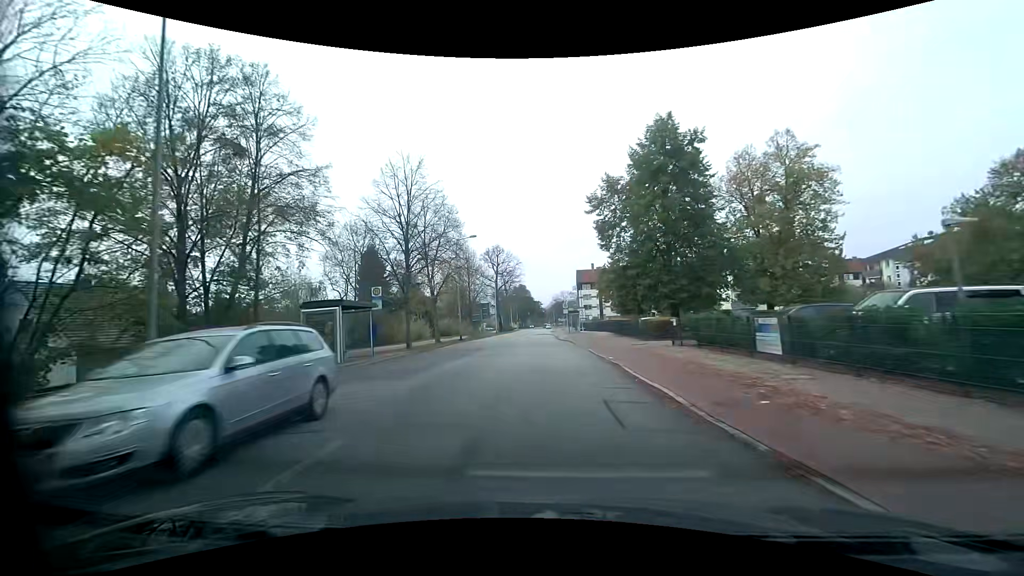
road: residential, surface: asphalt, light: Day
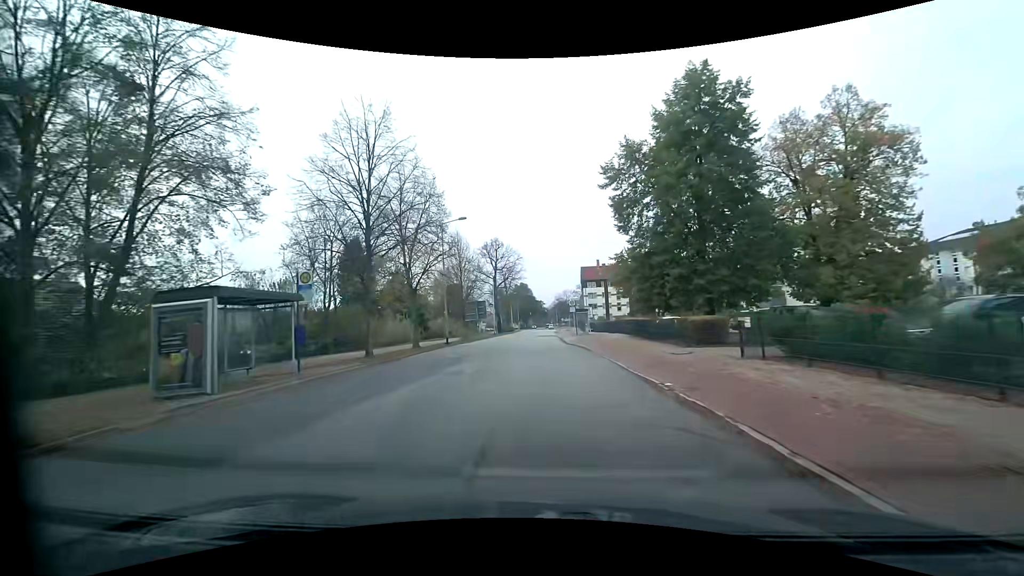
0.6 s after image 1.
(-0.1, +8.0) m; -1°
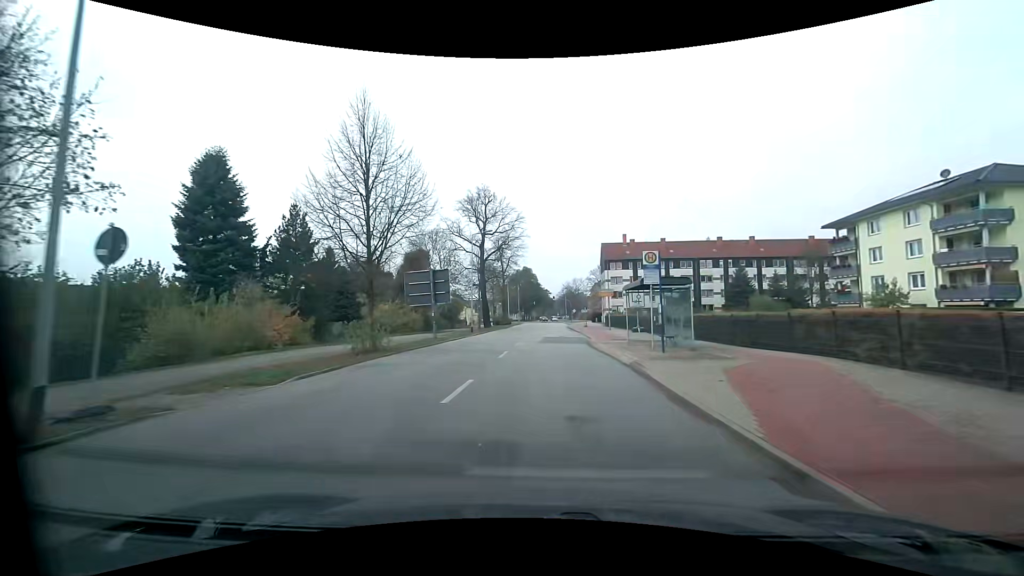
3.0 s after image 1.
(-0.3, +31.9) m; 0°
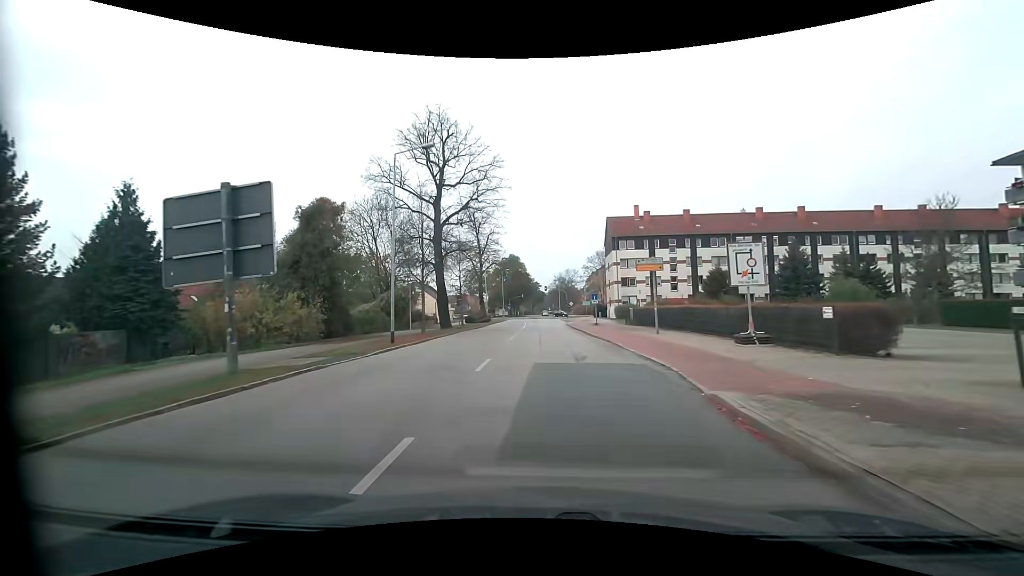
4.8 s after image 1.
(+0.1, +23.1) m; +2°
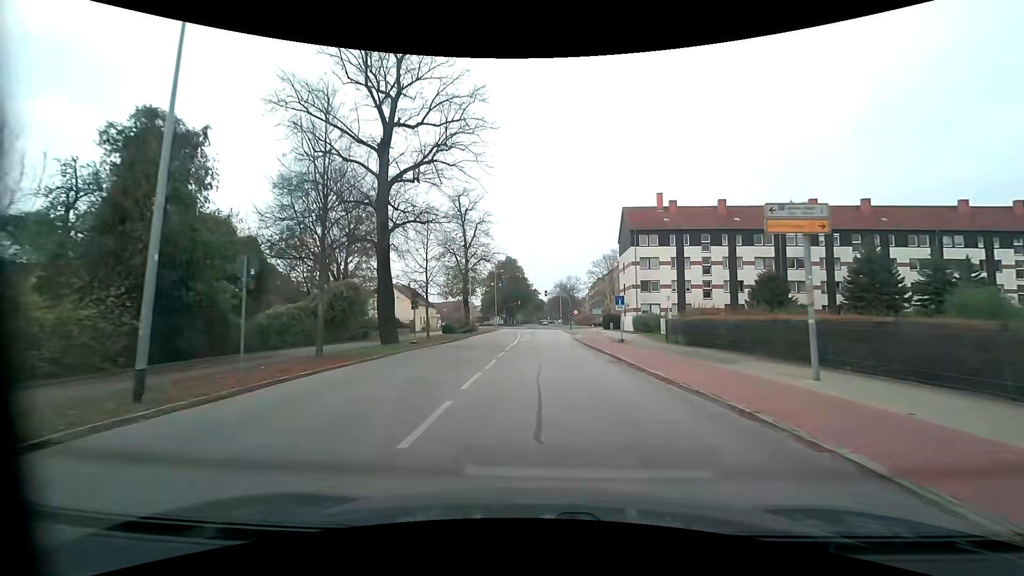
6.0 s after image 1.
(-0.2, +15.1) m; -1°
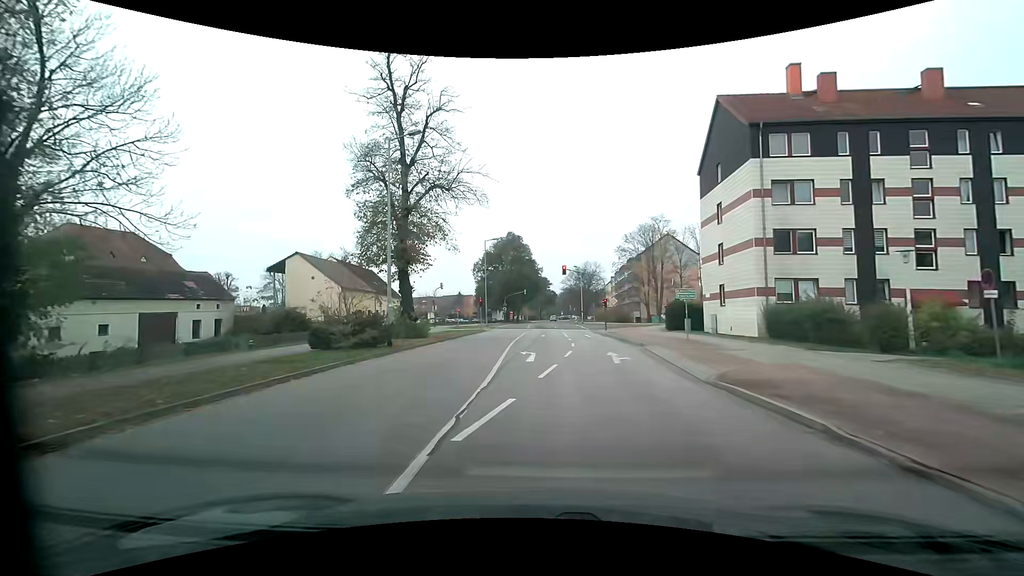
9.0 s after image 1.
(-0.3, +31.5) m; -2°
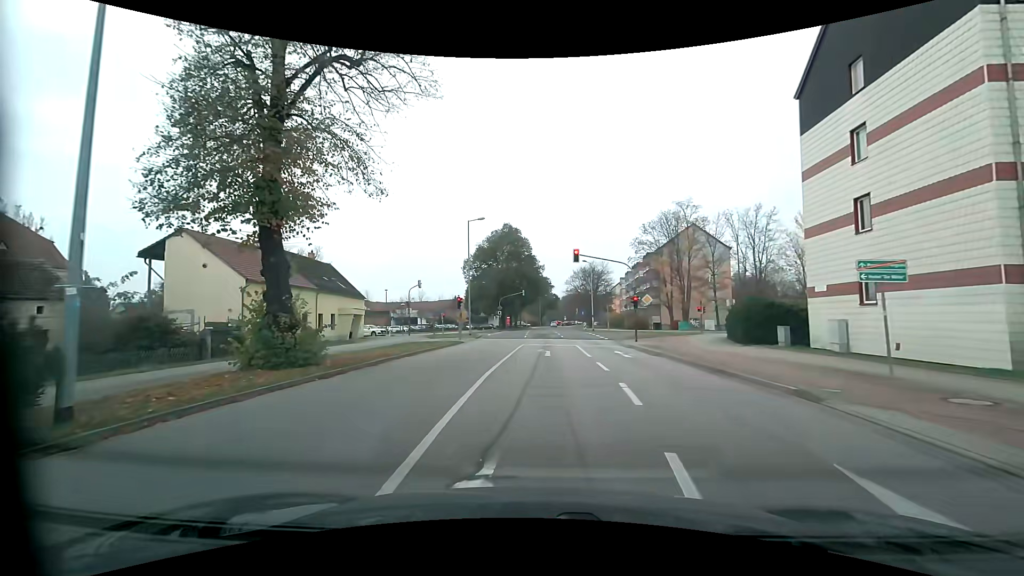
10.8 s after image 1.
(+0.1, +14.6) m; +1°
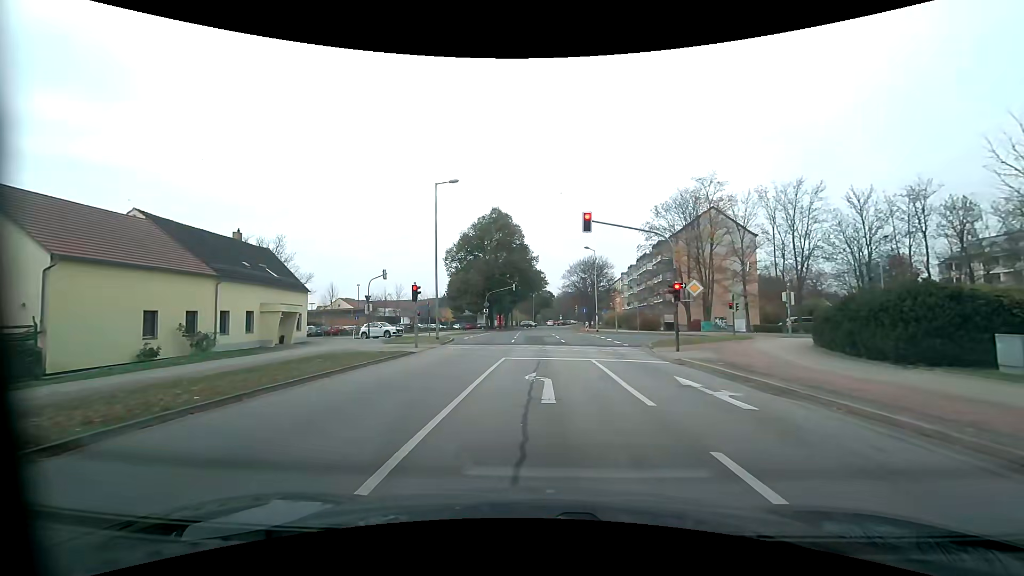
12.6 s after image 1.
(0.0, +11.5) m; 0°
(0, +10) (0, +20) (0, +30) (0, +40) (-2, +49) (-10, +55) (-20, +59) (-29, +63) (-38, +66) (-48, +70) m
